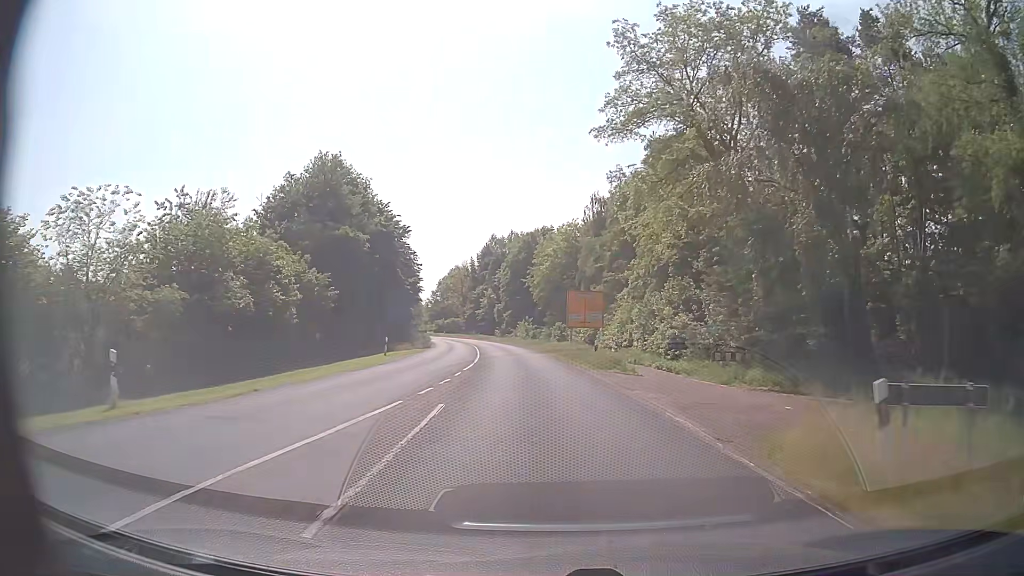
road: secondary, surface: asphalt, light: Day
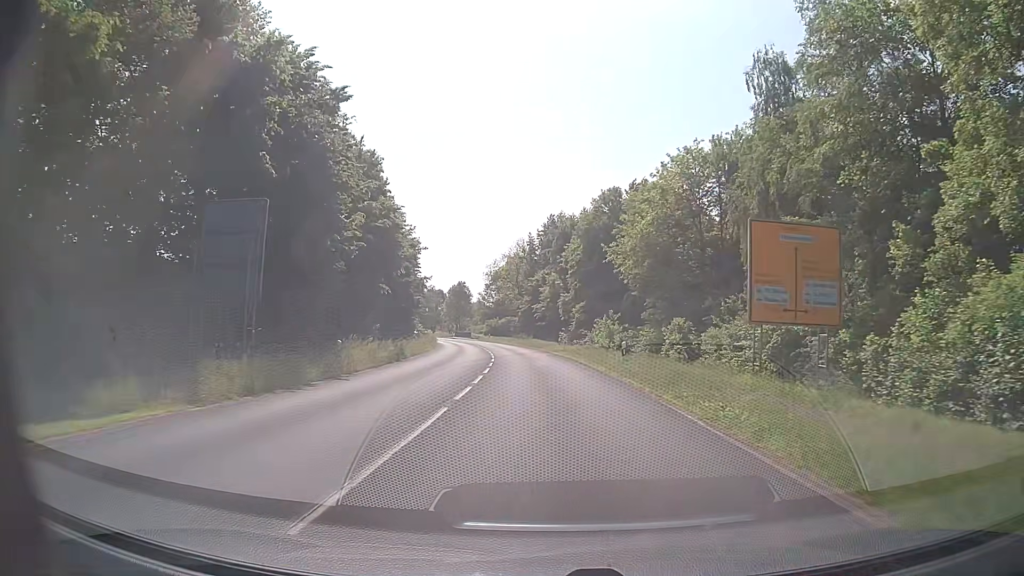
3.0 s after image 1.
(-2.2, +39.7) m; -6°
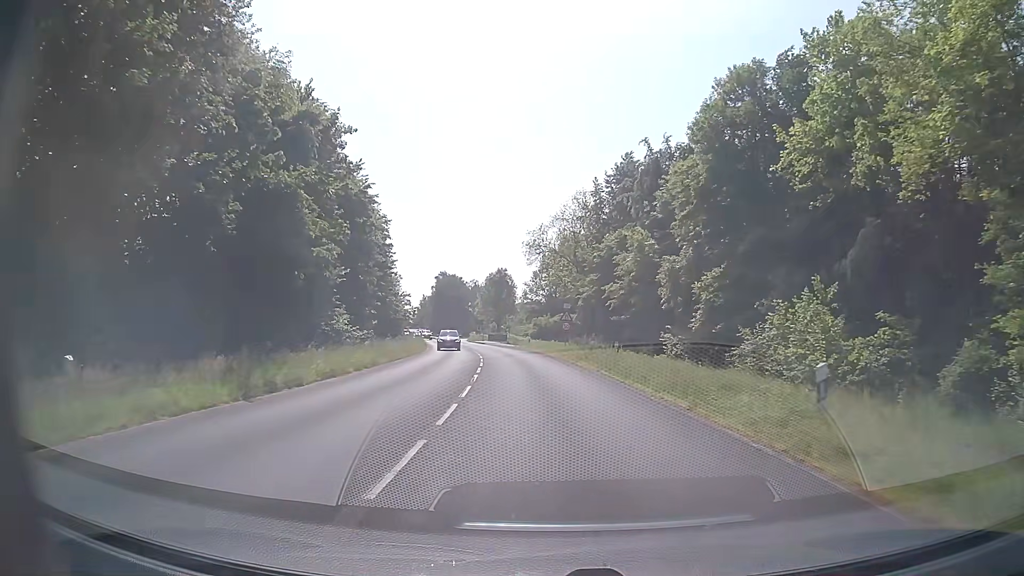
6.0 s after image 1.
(-1.5, +39.6) m; -5°
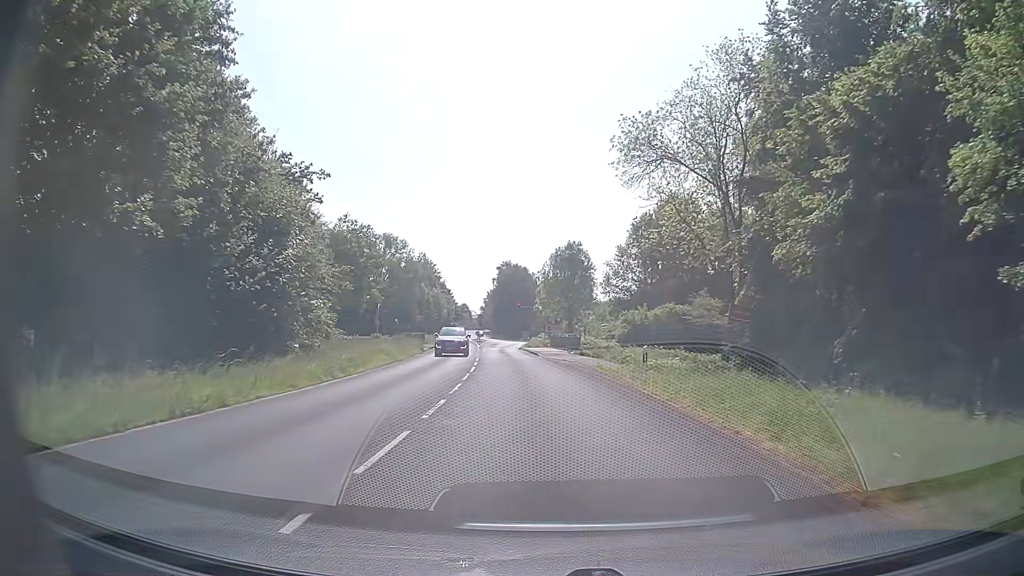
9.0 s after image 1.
(-1.9, +39.6) m; -6°
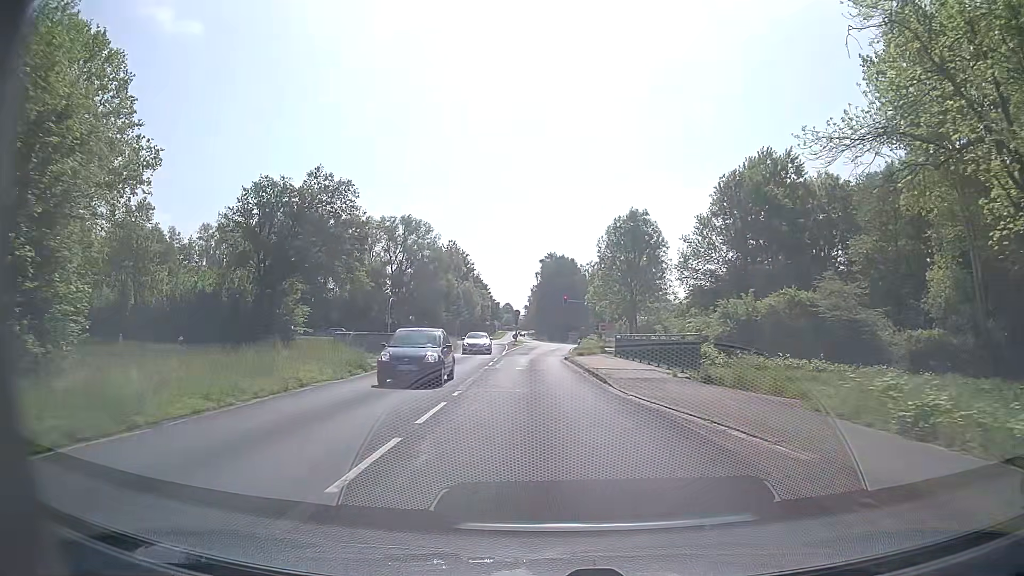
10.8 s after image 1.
(-0.8, +23.8) m; -4°
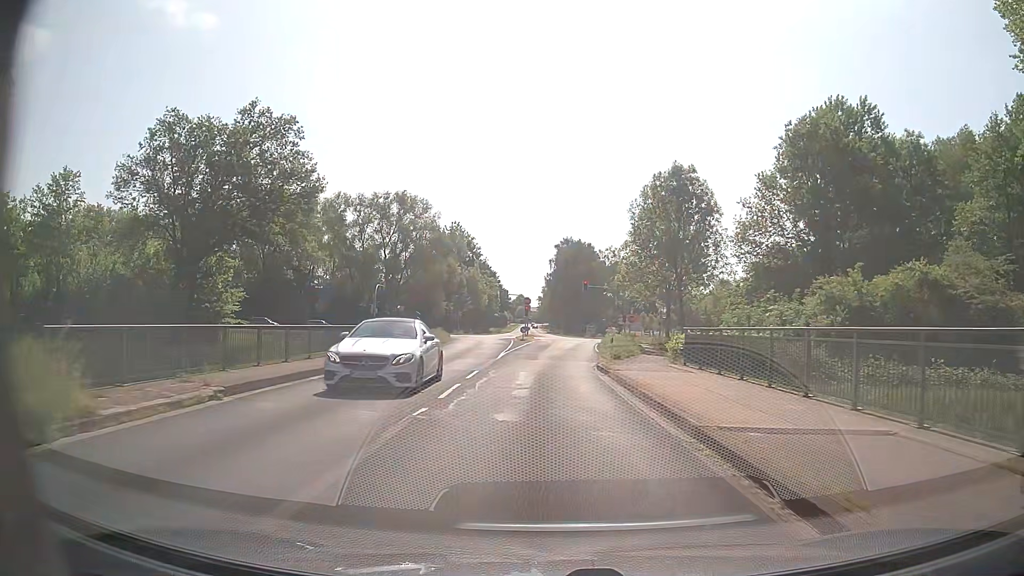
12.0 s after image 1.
(-0.2, +15.9) m; -1°
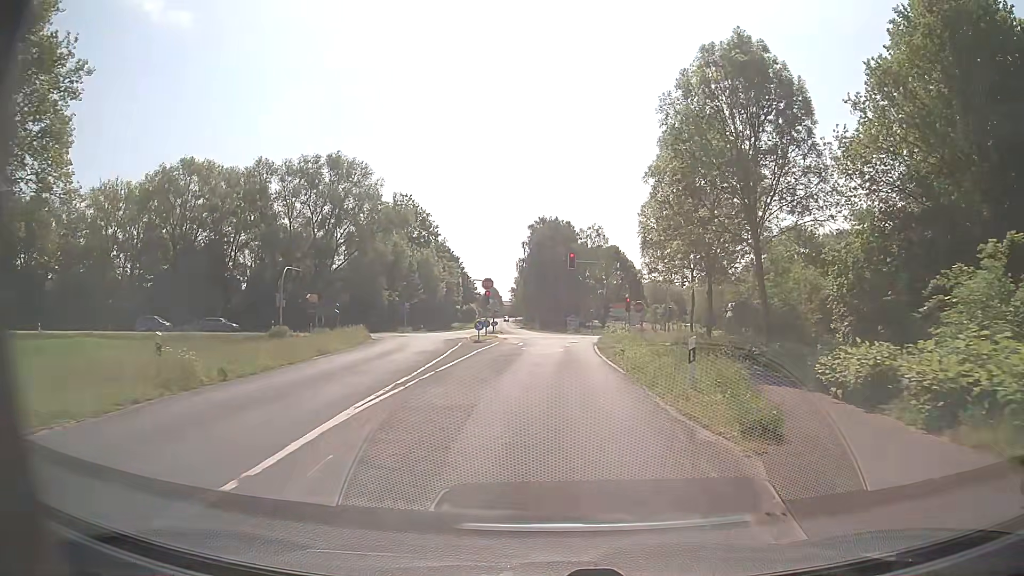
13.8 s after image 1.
(+0.2, +22.8) m; +2°
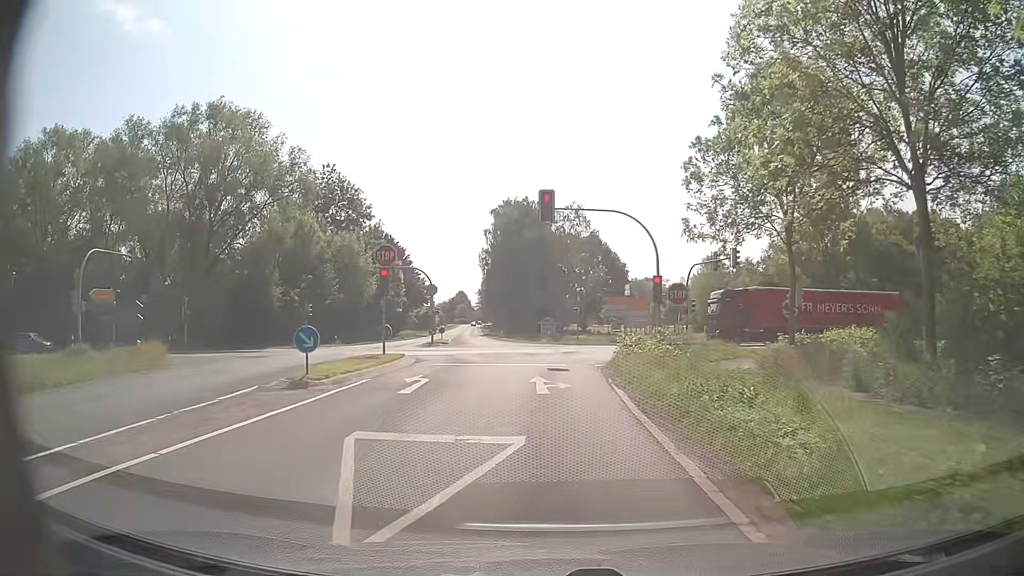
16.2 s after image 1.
(+0.8, +25.1) m; +2°
(0, +10) (0, +20) (+1, +30) (+7, +38) (+17, +41) (+26, +43) (+36, +45) (+46, +47) (+56, +49) (+66, +51) m
